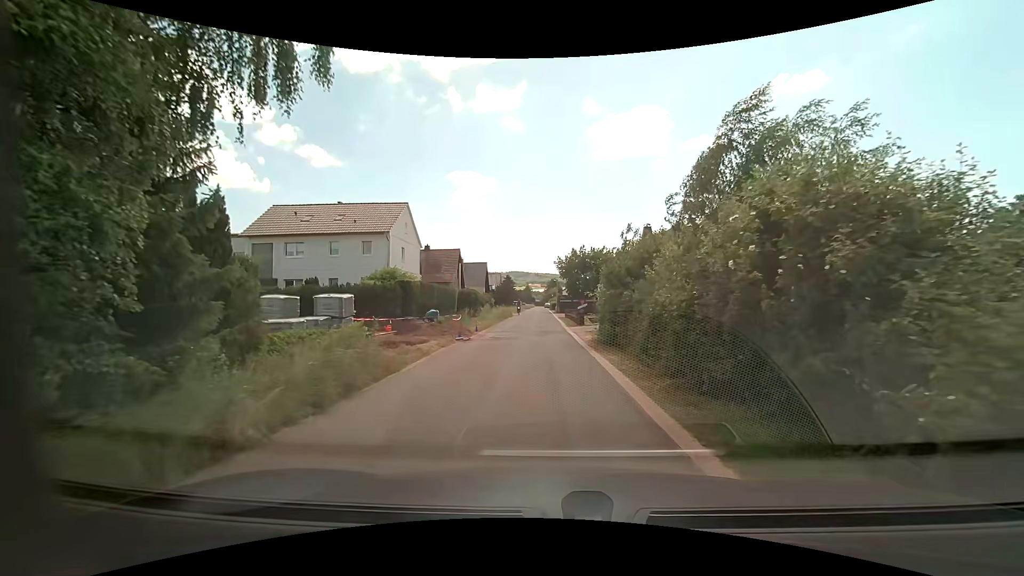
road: residential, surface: asphalt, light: Day
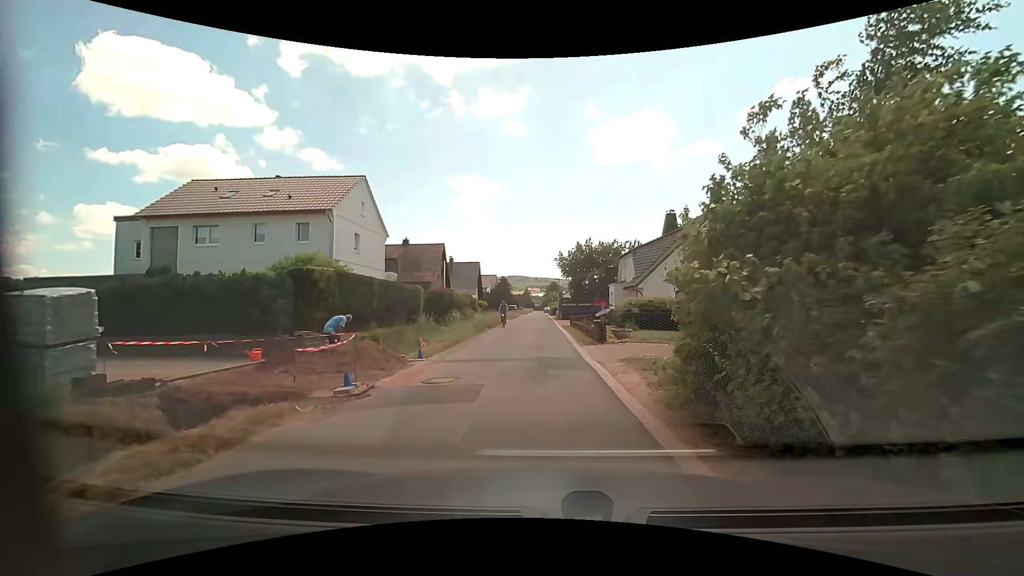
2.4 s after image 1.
(0.0, +11.1) m; +1°
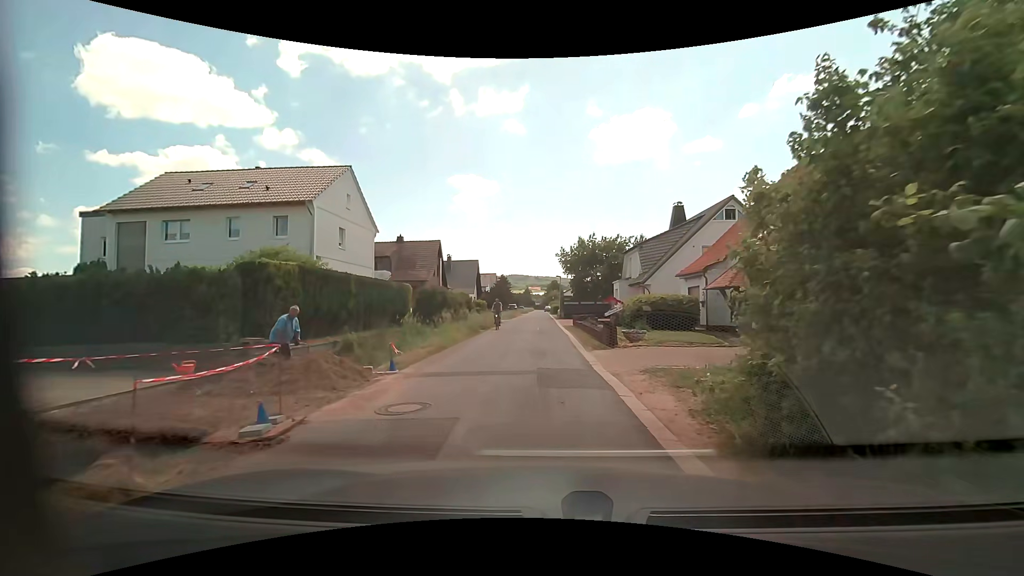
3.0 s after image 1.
(0.0, +2.6) m; 0°
(0, +10) (0, +20) (0, +30) (-1, +40) (-1, +50) (-1, +60) (-1, +70) (-1, +80) (-1, +90) (-1, +100) m
